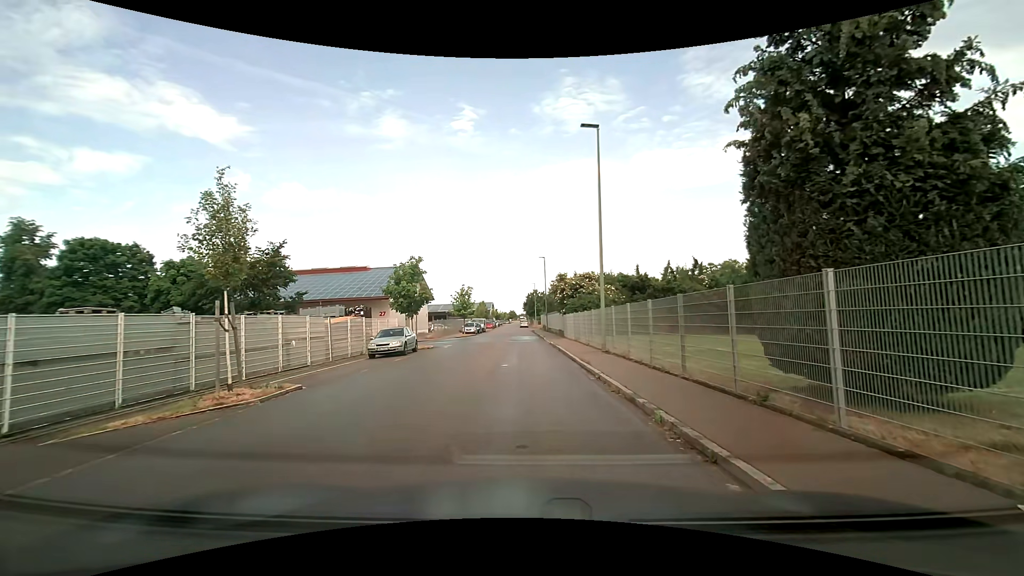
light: Day
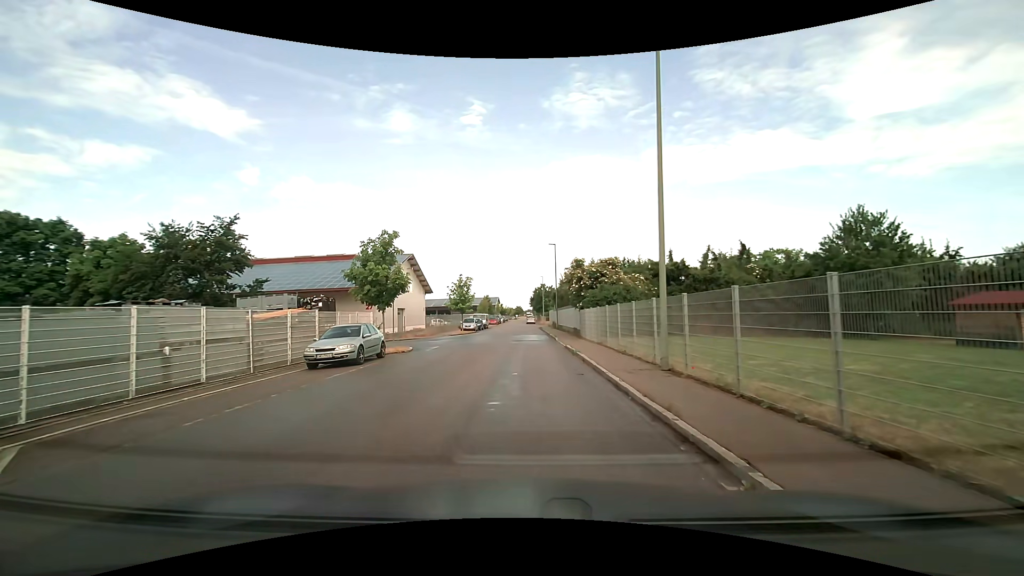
(-0.1, +7.7) m; -1°
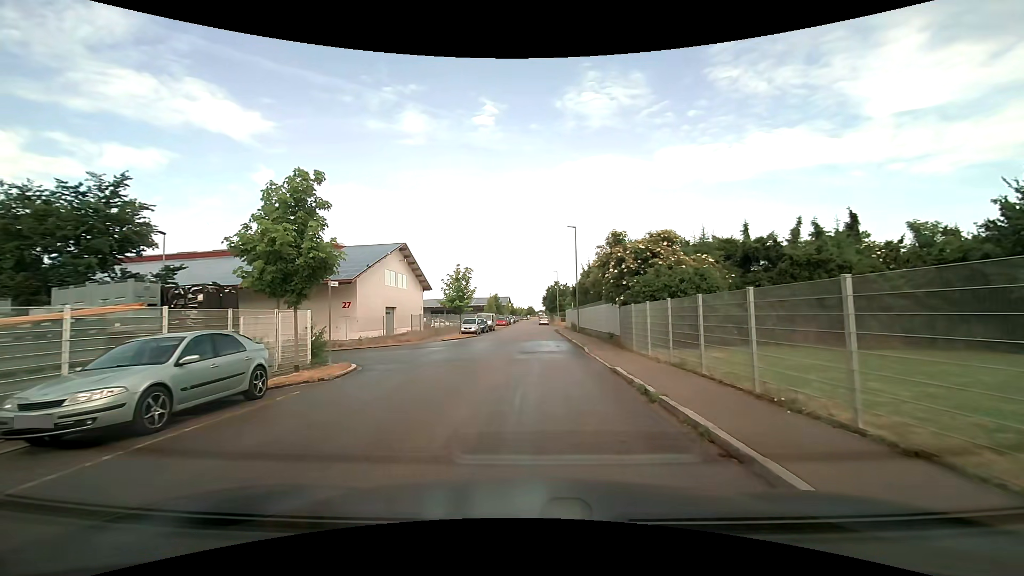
(-0.1, +10.1) m; -1°
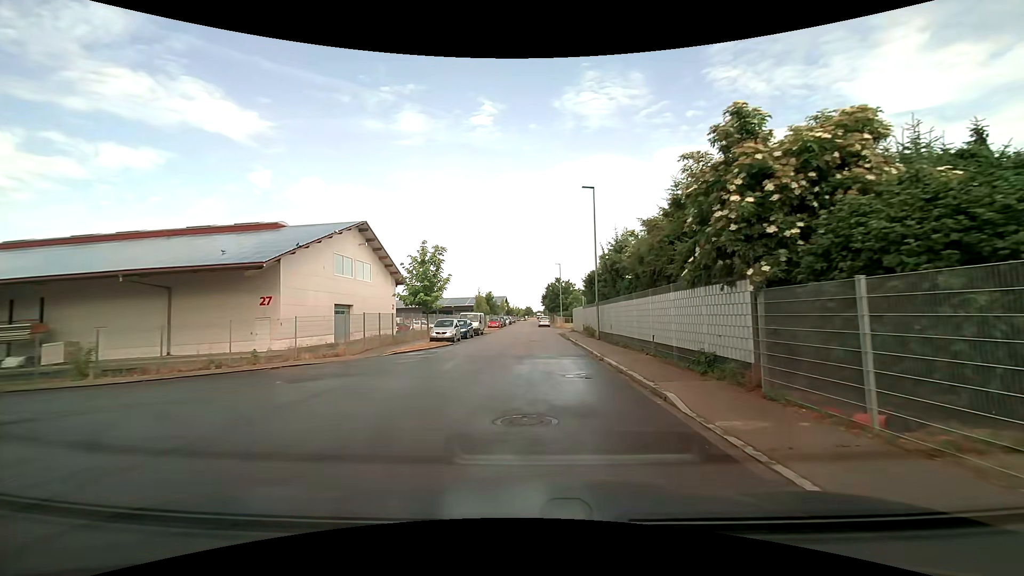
(-0.1, +12.8) m; 0°
